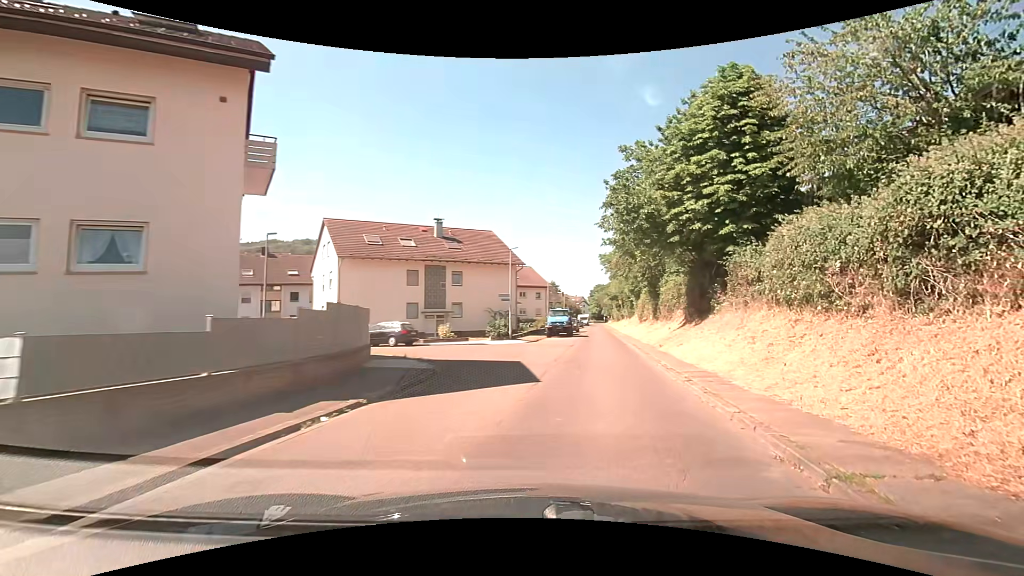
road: residential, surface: asphalt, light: Day
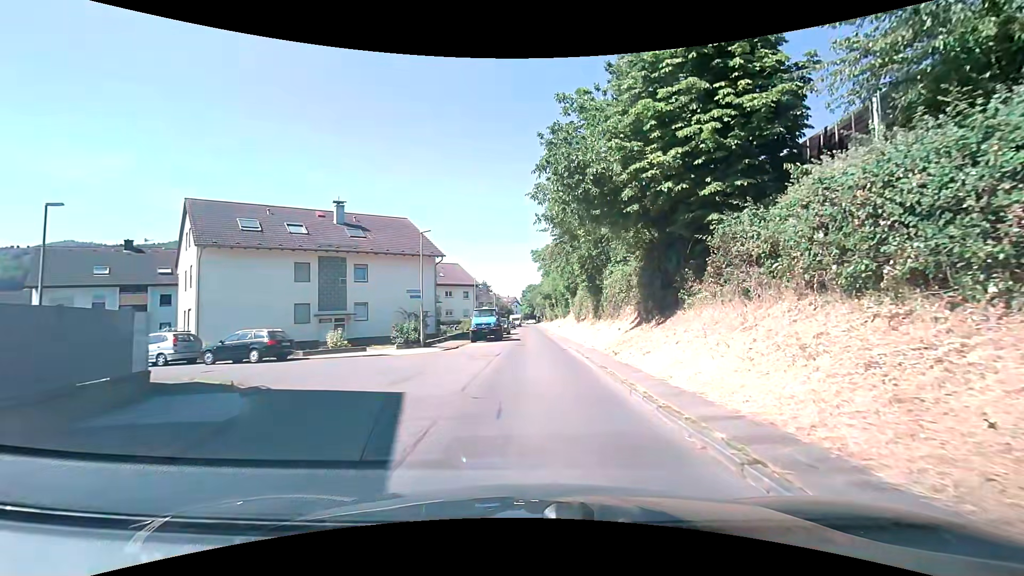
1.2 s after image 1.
(+0.7, +7.0) m; +7°
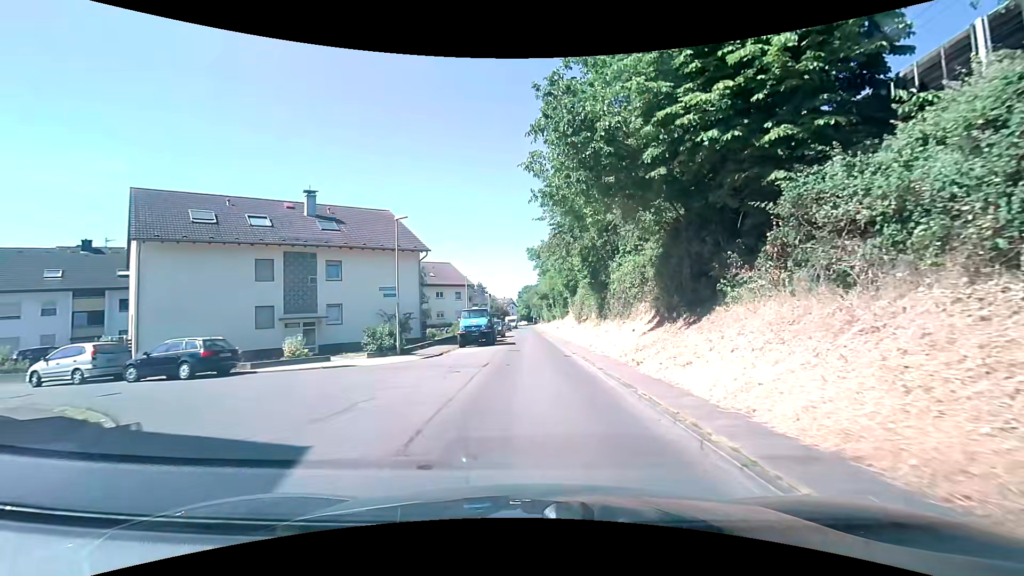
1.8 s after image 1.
(+0.1, +4.2) m; +1°
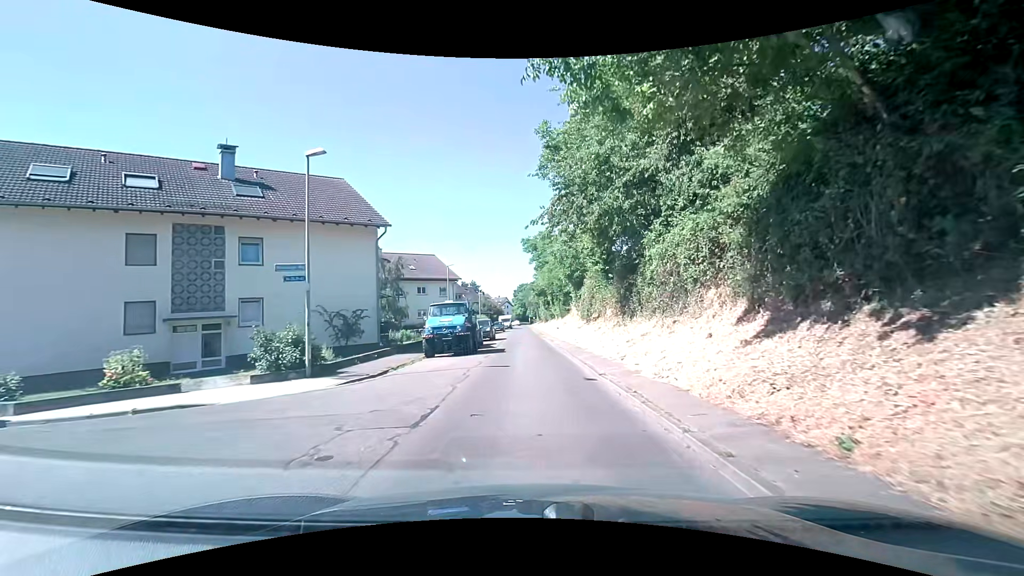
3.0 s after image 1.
(0.0, +8.9) m; 0°
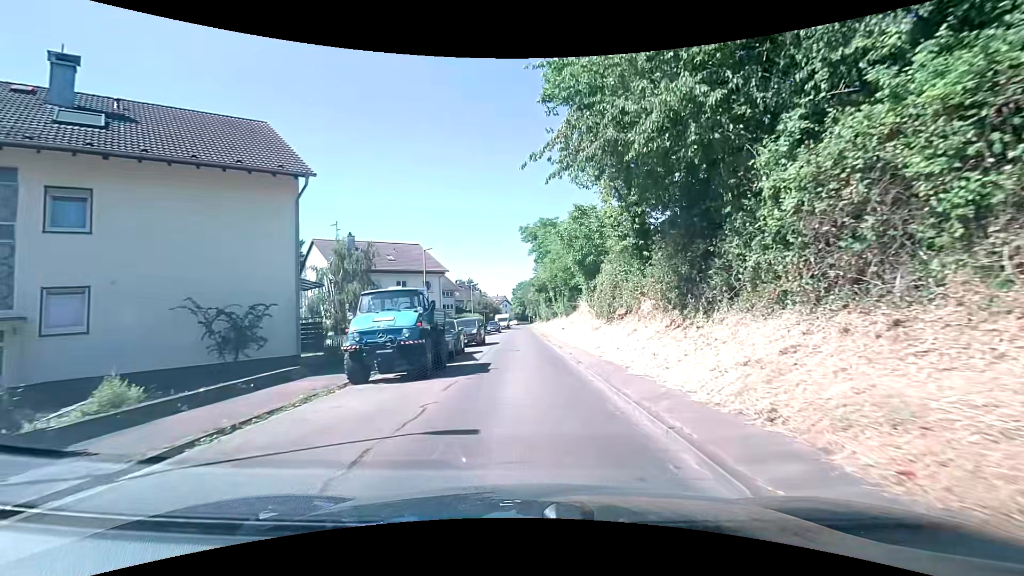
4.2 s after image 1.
(-0.1, +9.0) m; 0°
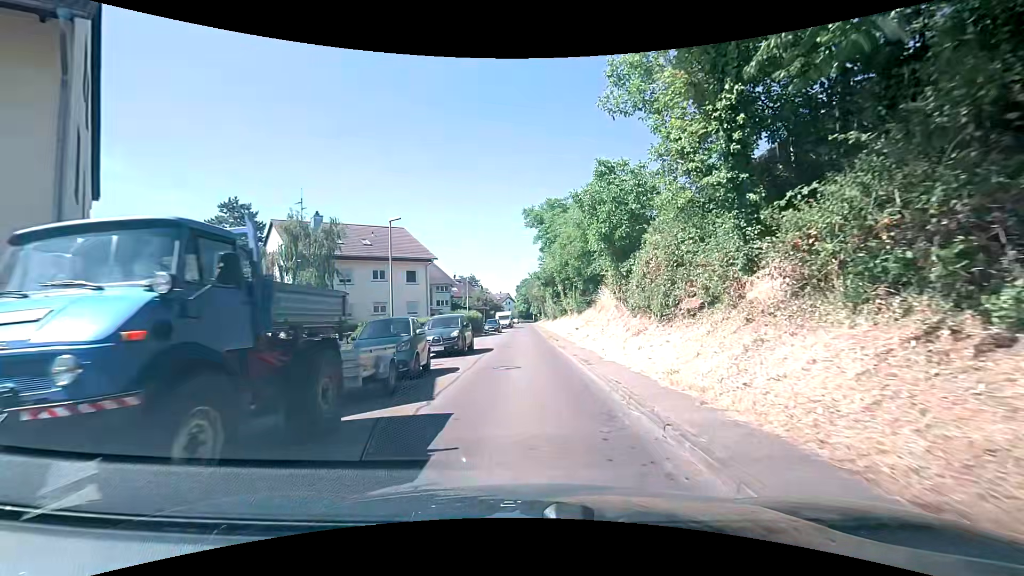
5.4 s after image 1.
(-0.1, +9.0) m; -2°
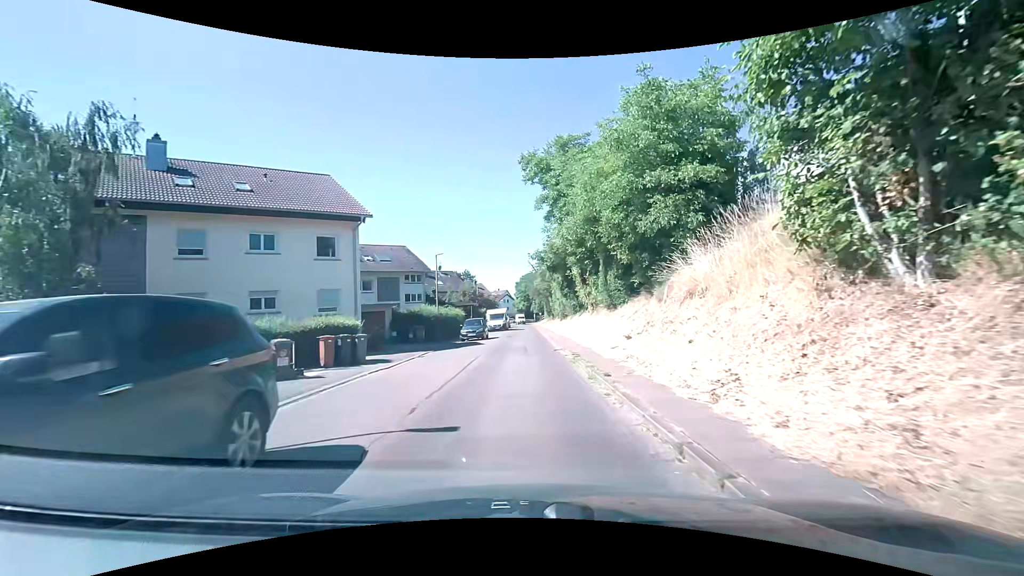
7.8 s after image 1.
(+0.4, +18.1) m; +2°
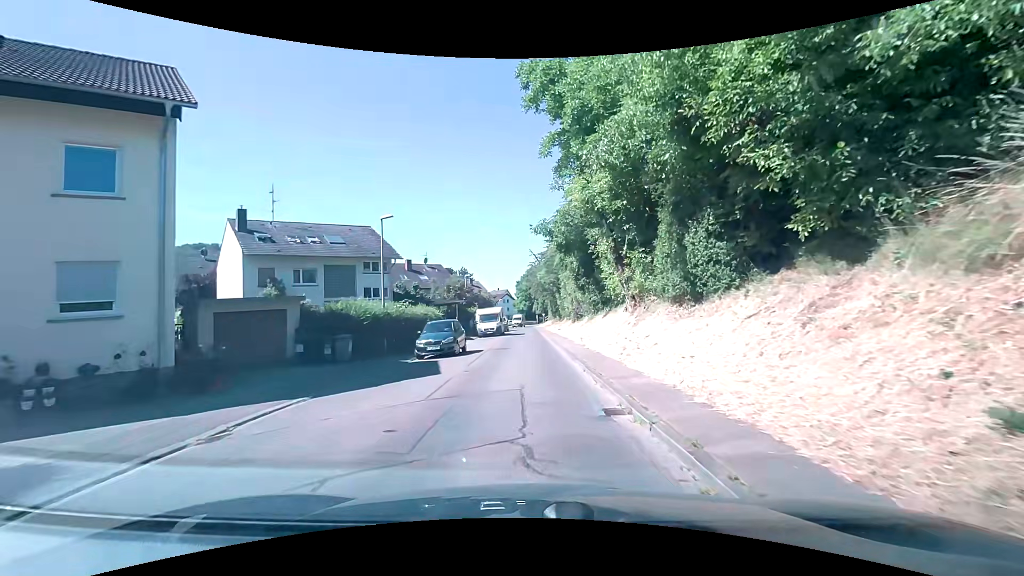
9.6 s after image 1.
(-0.2, +13.6) m; 0°
(0, +10) (0, +20) (-1, +30) (-1, +40) (-1, +50) (-1, +60) (-2, +70) (-2, +80) (-2, +90) (-2, +100) m
